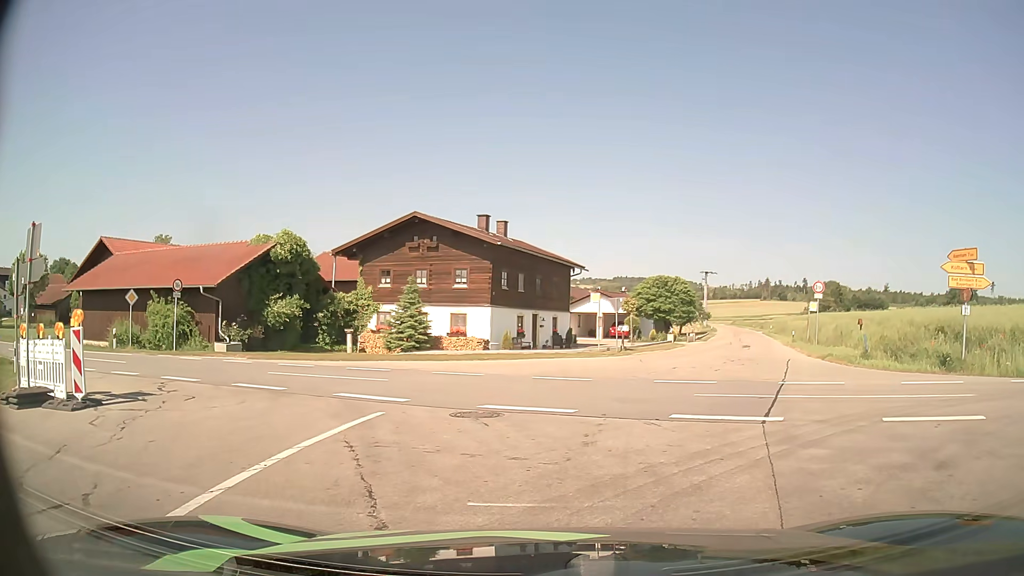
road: tertiary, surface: asphalt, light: Day
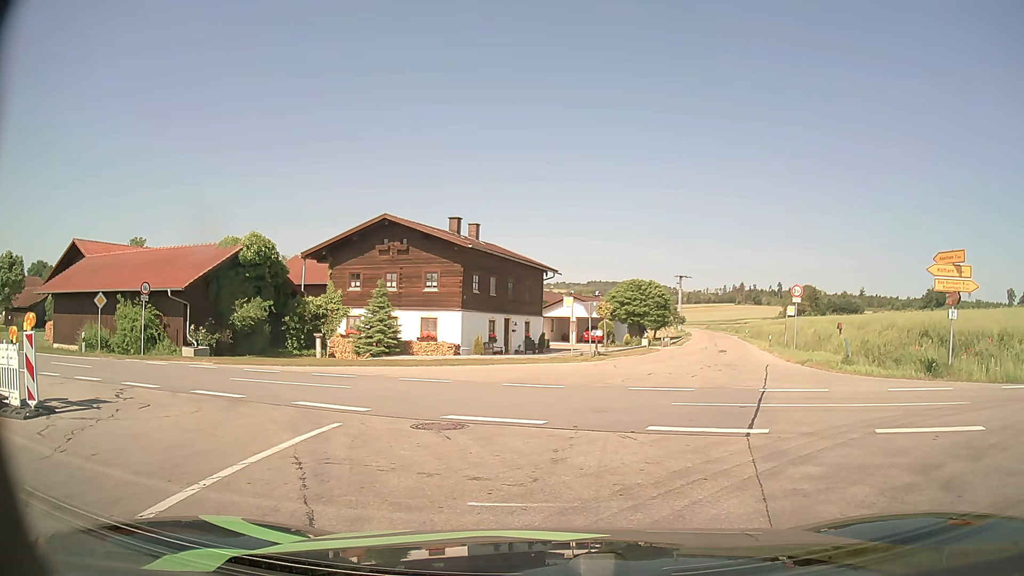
(0.0, +0.6) m; 0°
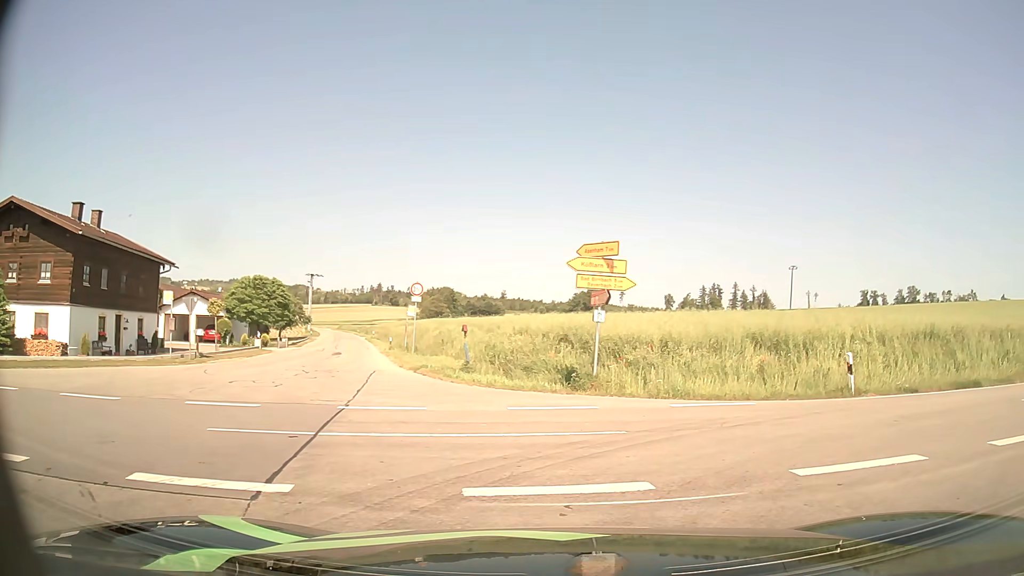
(+0.8, +3.1) m; +33°
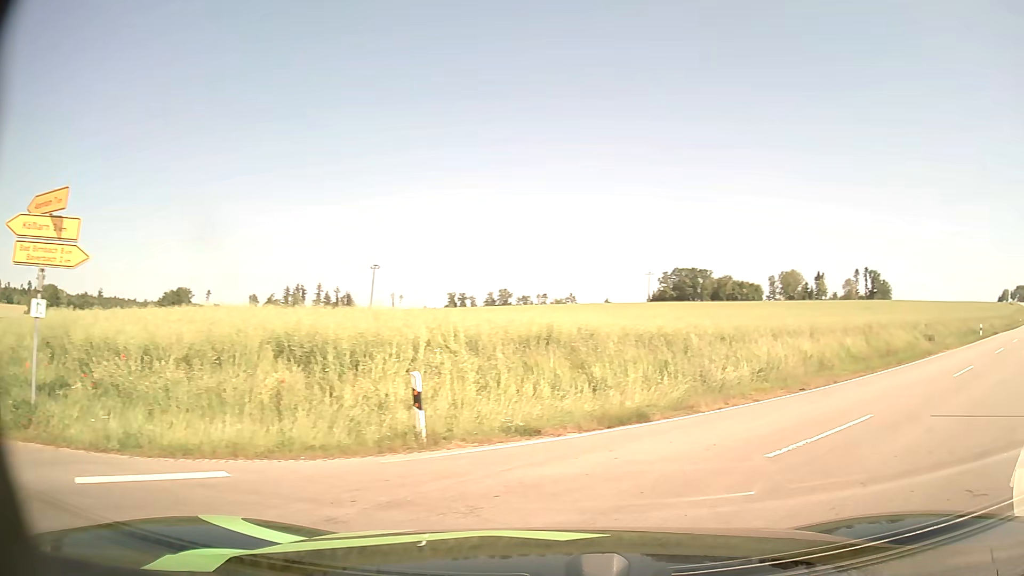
(+2.0, +6.2) m; +36°
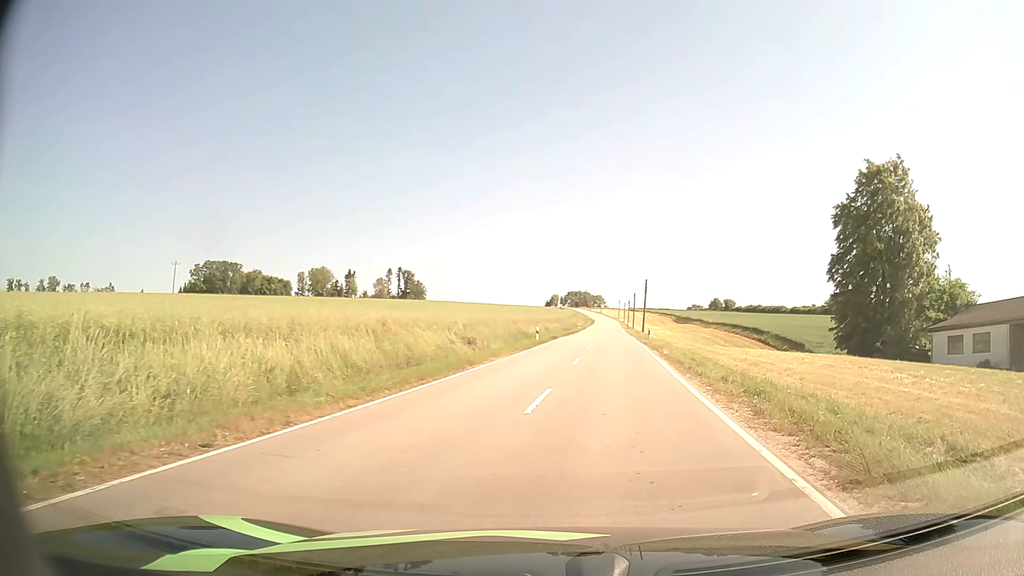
(+3.5, +8.0) m; +40°
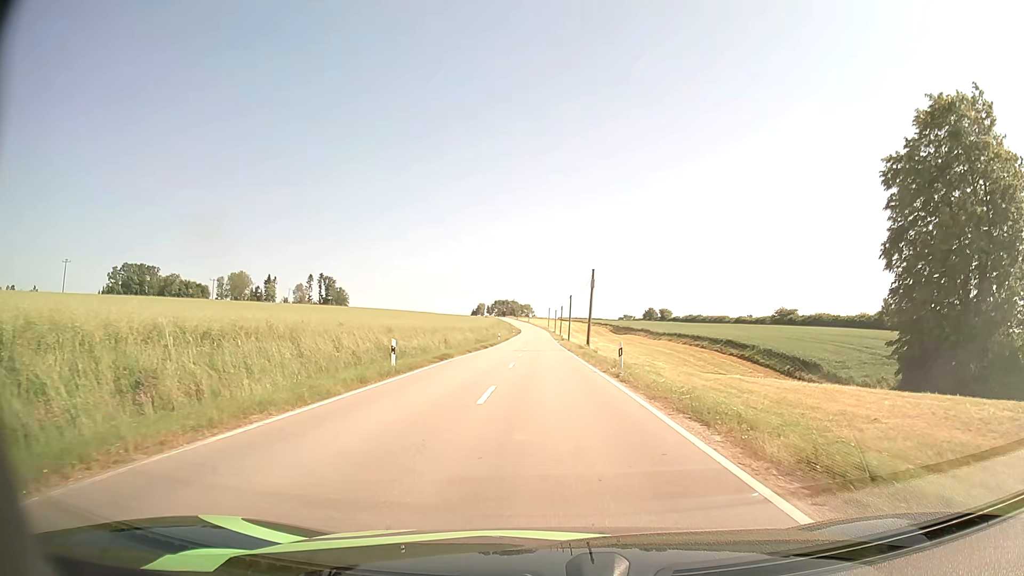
(+1.8, +22.7) m; +6°
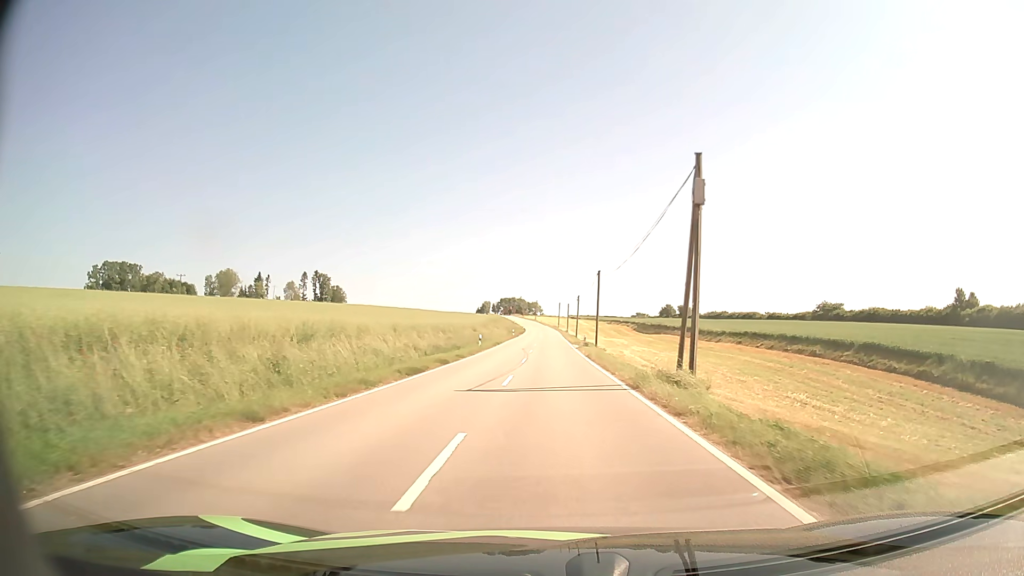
(-0.2, +31.8) m; -1°
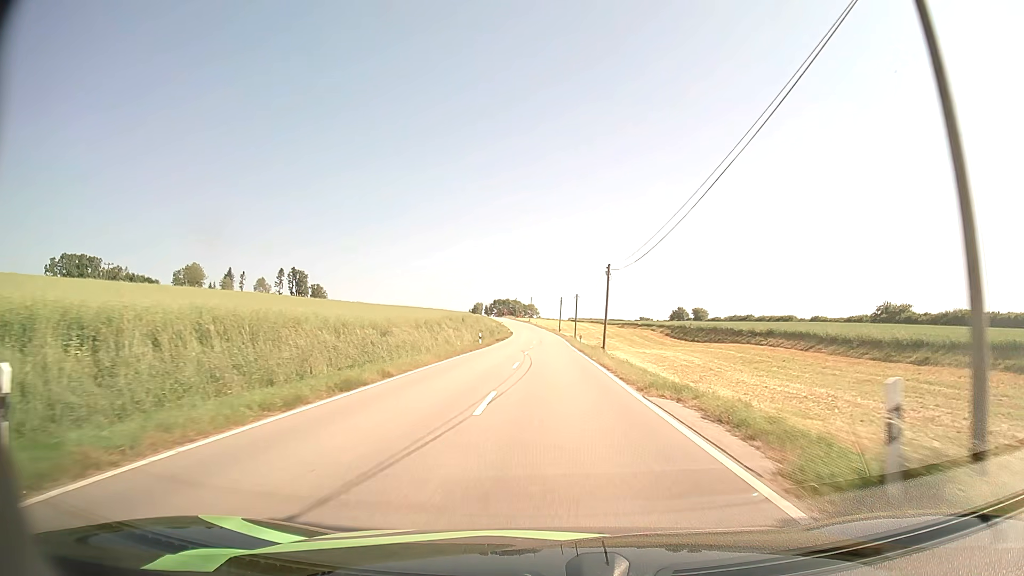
(0.0, +43.3) m; 0°
(0, +10) (0, +20) (0, +30) (0, +40) (0, +50) (0, +60) (0, +70) (0, +80) (0, +90) (-1, +100) m
